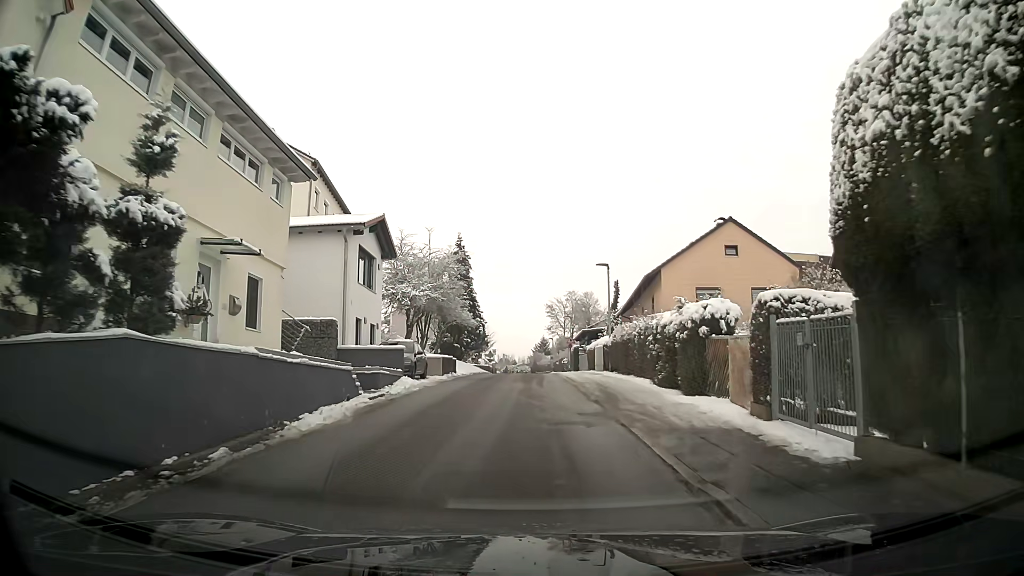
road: residential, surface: asphalt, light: Day
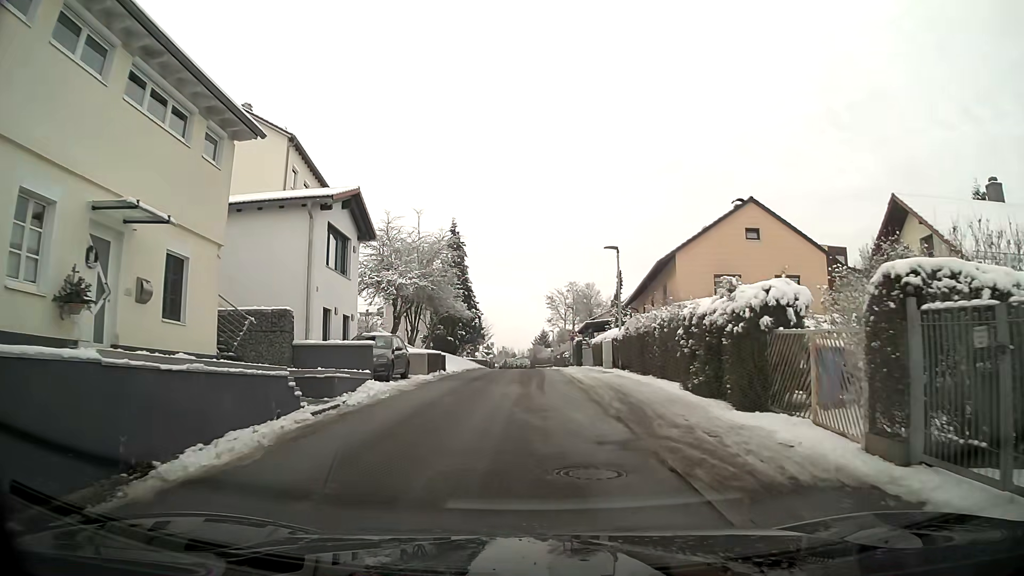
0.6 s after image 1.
(0.0, +3.9) m; 0°
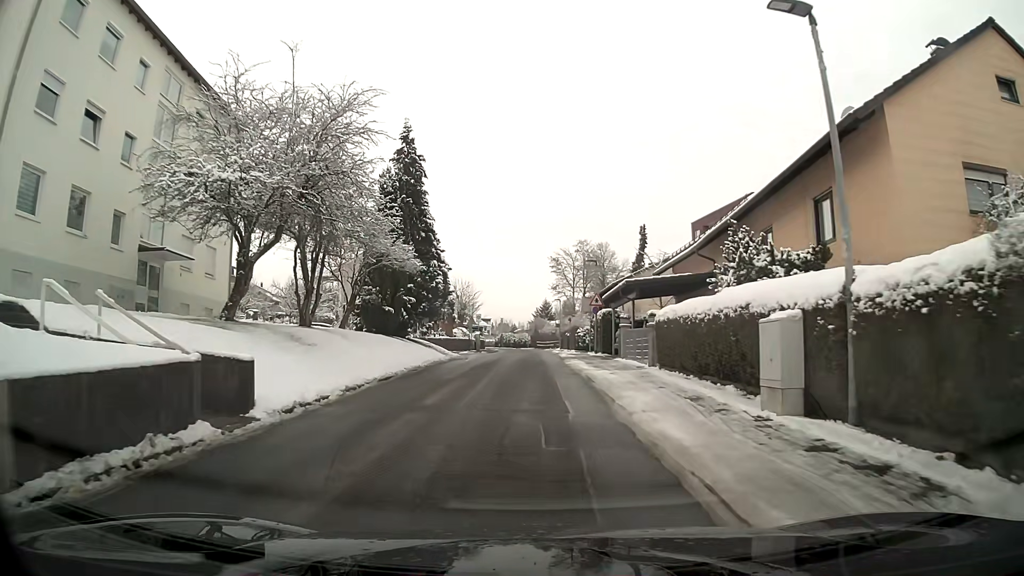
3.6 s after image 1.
(+0.1, +20.9) m; 0°
(0, +10) (0, +20) (0, +30) (0, +40) (0, +50) (0, +60) (0, +70) (-1, +80) (-1, +90) (-3, +100) m
